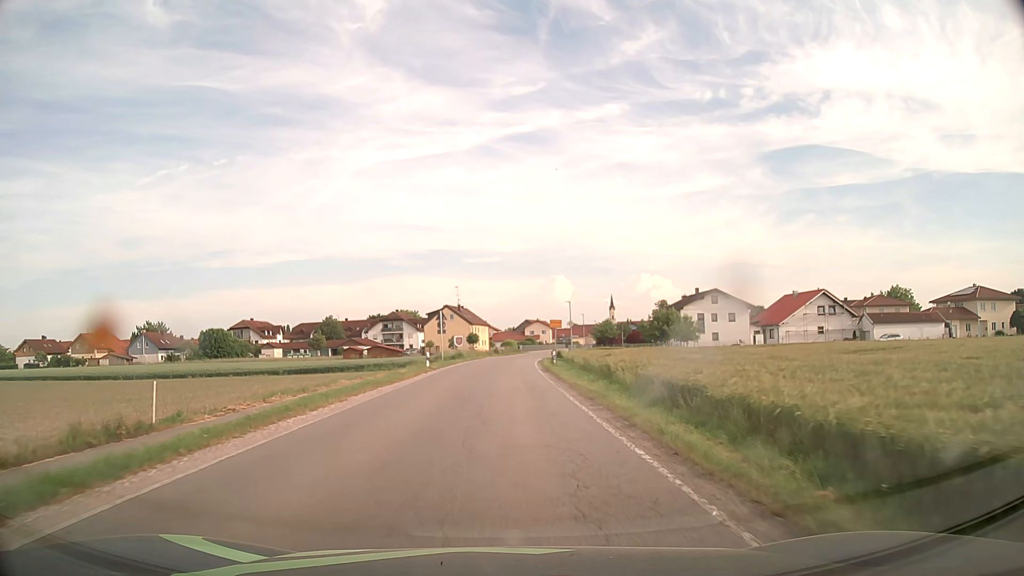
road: secondary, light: Day
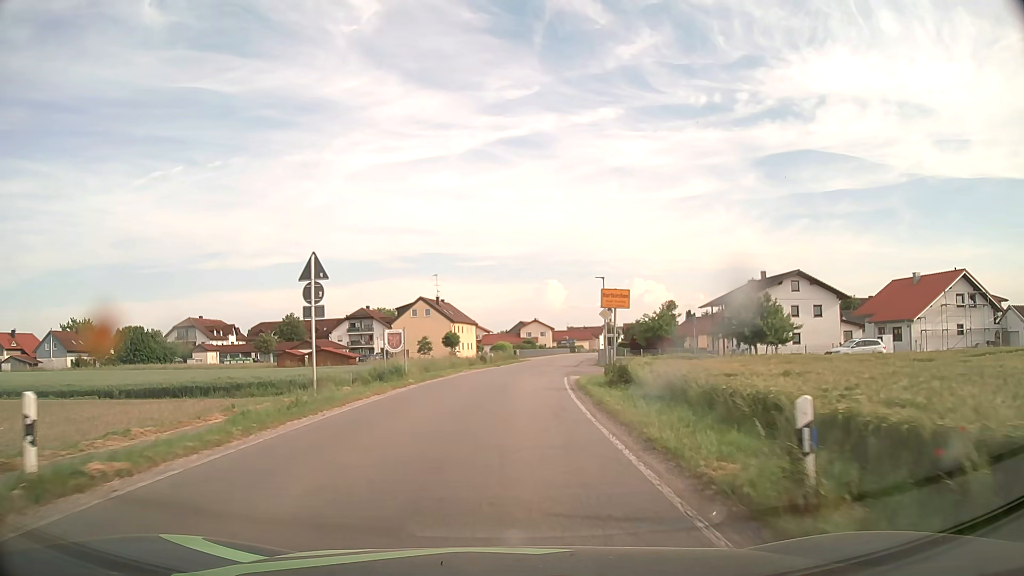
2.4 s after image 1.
(+0.1, +30.4) m; 0°
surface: asphalt
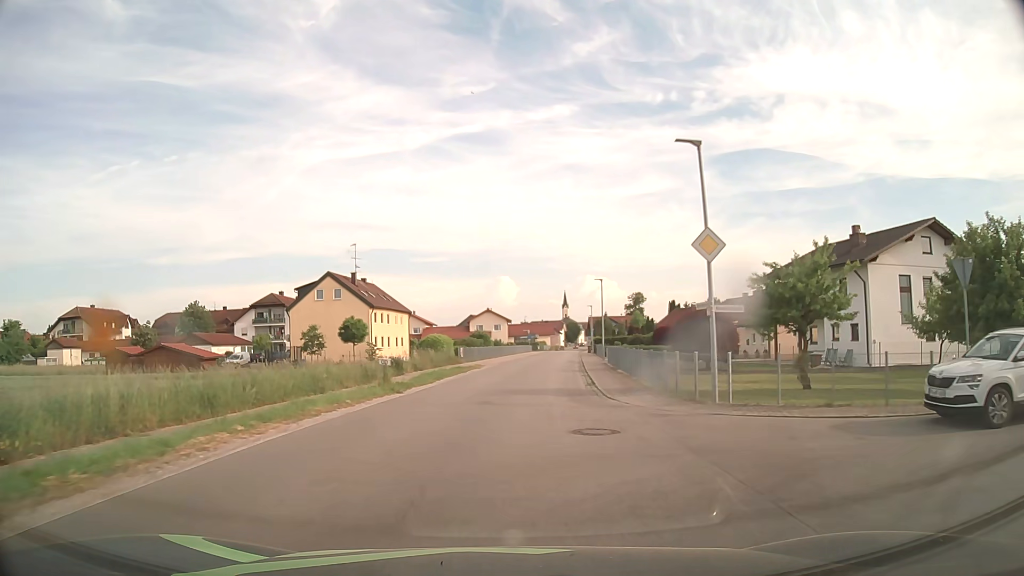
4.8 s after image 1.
(+1.0, +30.4) m; +4°
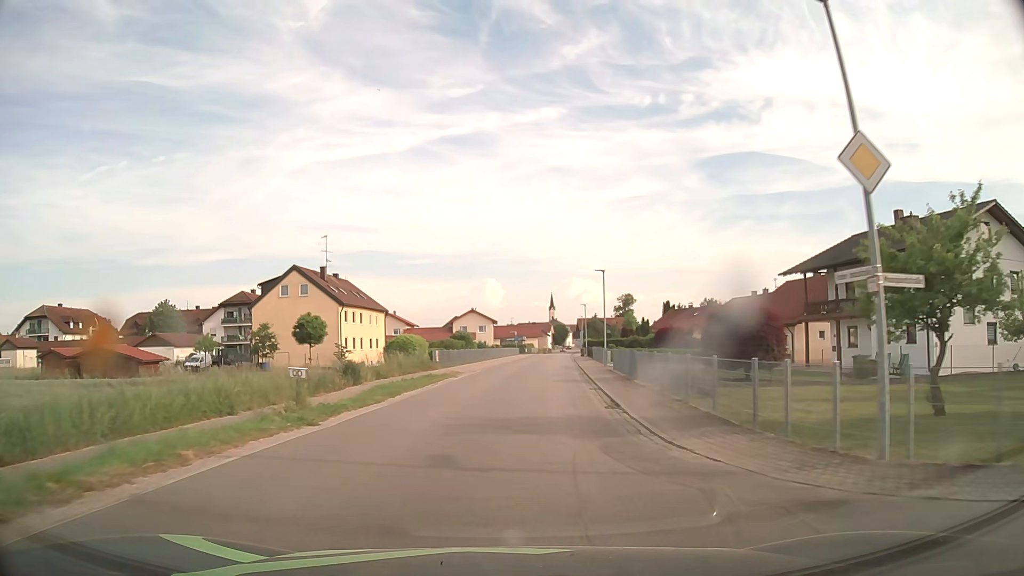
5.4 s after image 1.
(+0.1, +7.6) m; +1°
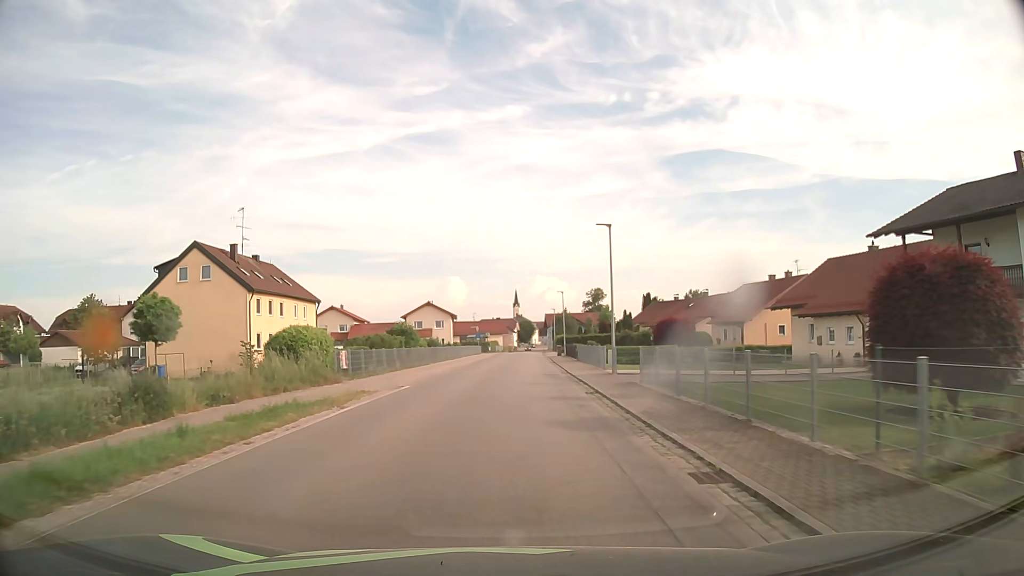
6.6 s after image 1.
(+0.4, +15.3) m; +3°
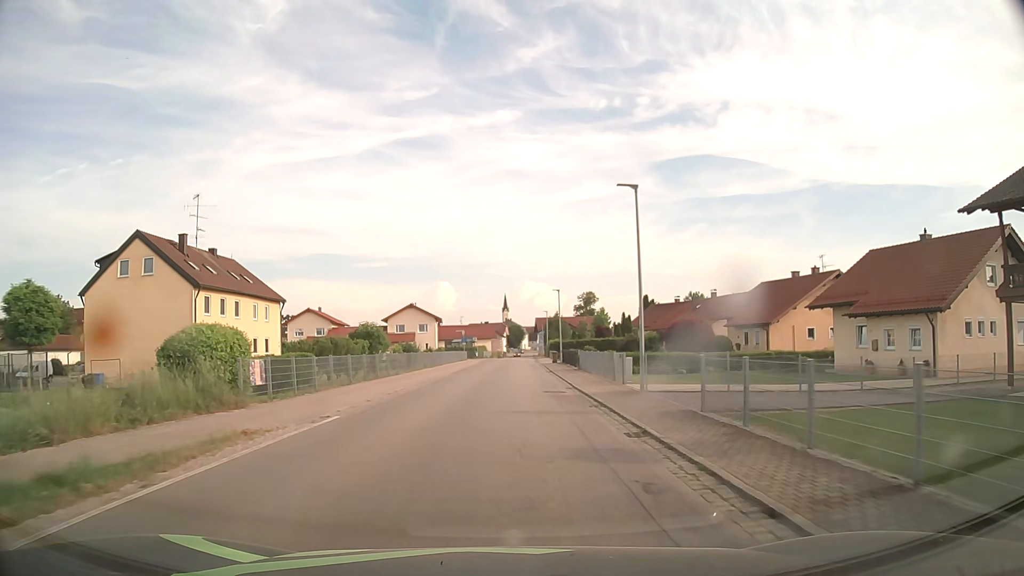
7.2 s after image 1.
(+0.1, +7.6) m; +1°
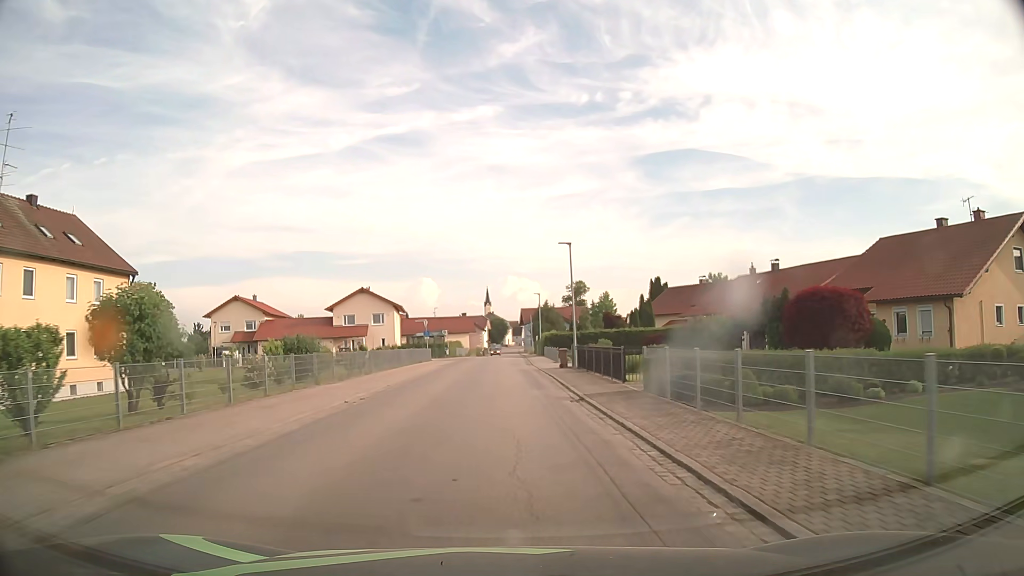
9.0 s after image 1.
(+0.4, +22.9) m; +2°
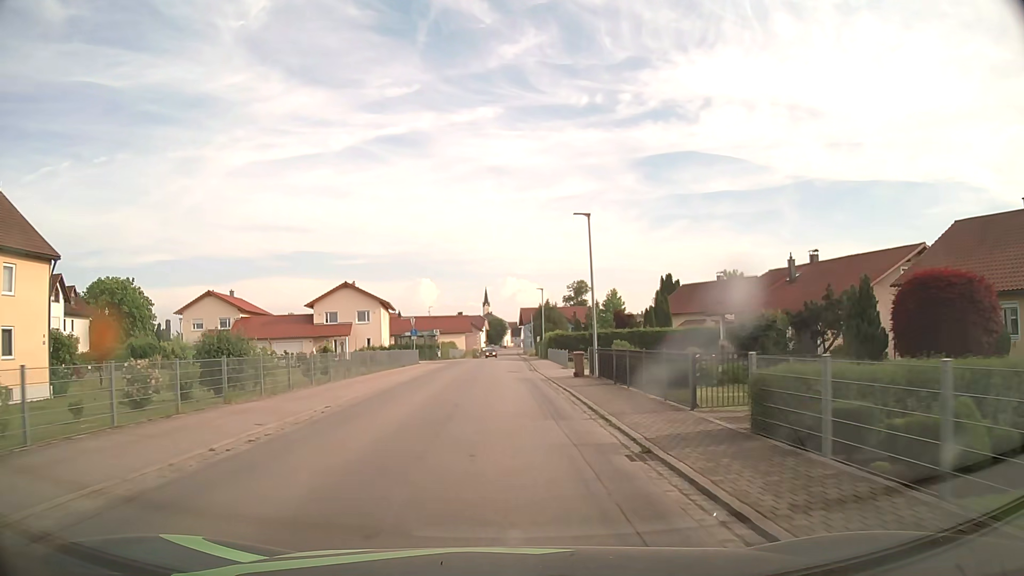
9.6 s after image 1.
(0.0, +7.6) m; 0°
(0, +10) (0, +20) (0, +30) (0, +40) (0, +50) (0, +60) (0, +70) (0, +80) (0, +90) (0, +100) m
